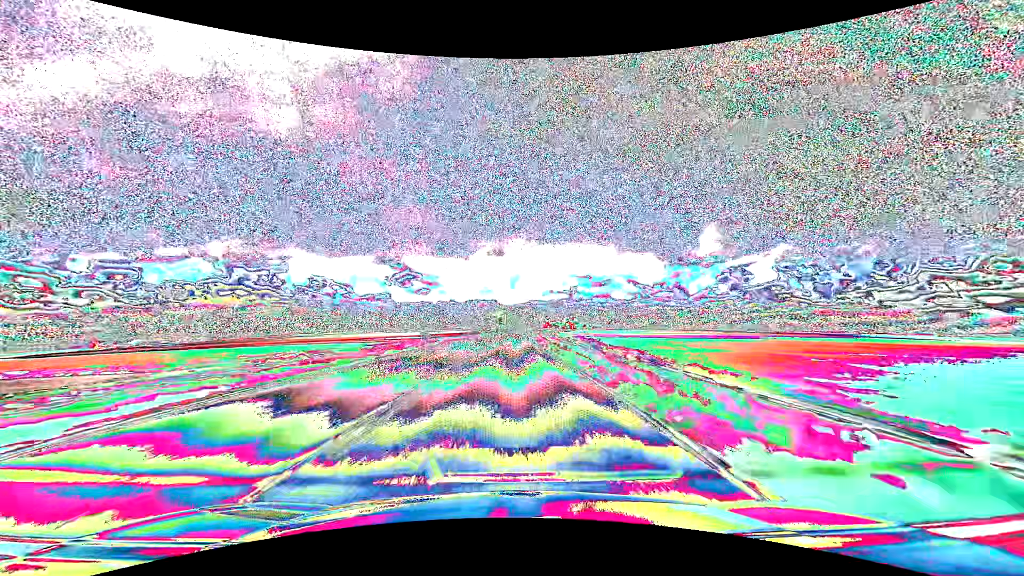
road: primary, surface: asphalt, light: Day
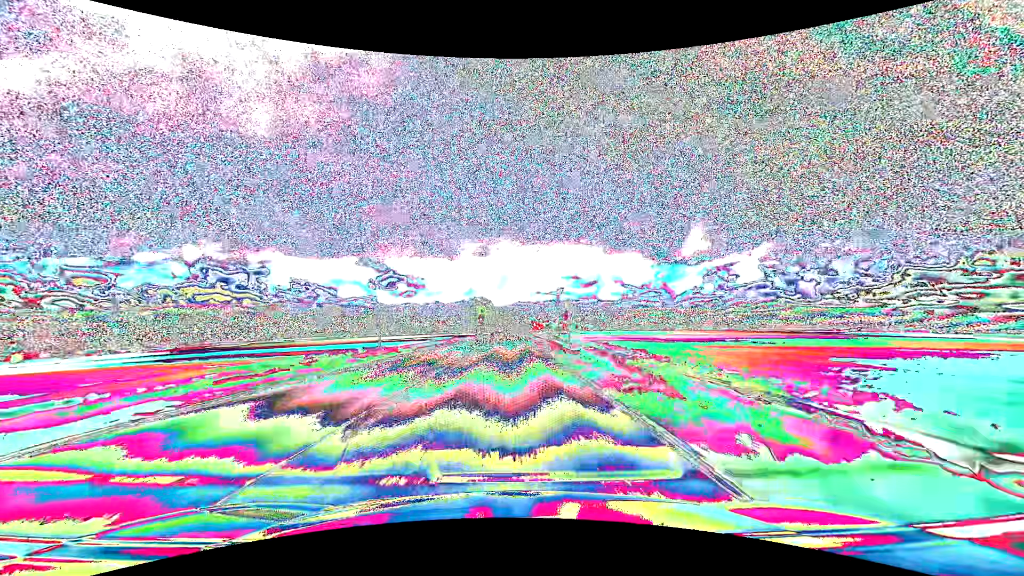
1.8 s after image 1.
(+0.7, +47.4) m; +2°
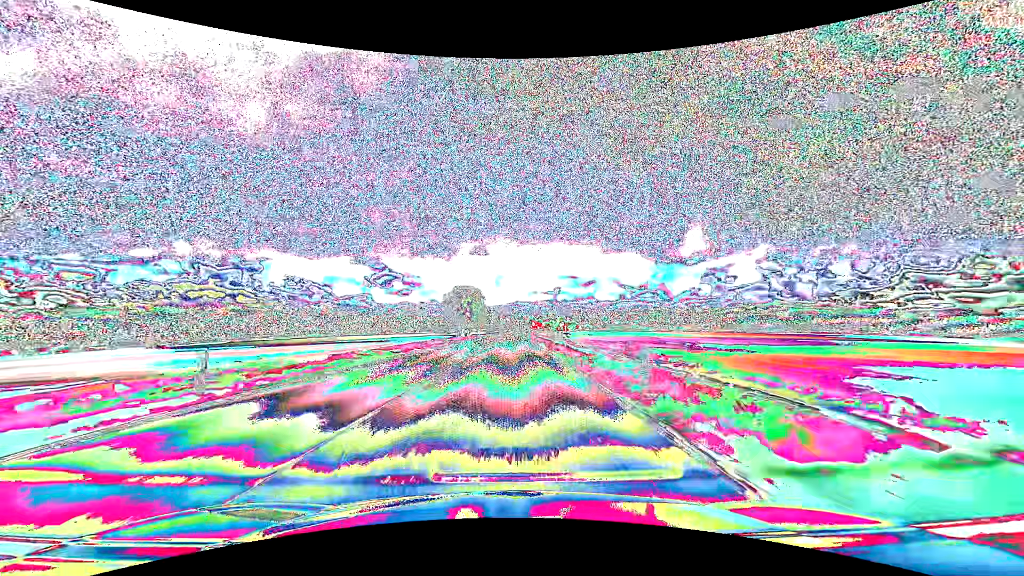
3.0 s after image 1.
(+0.1, +31.6) m; 0°
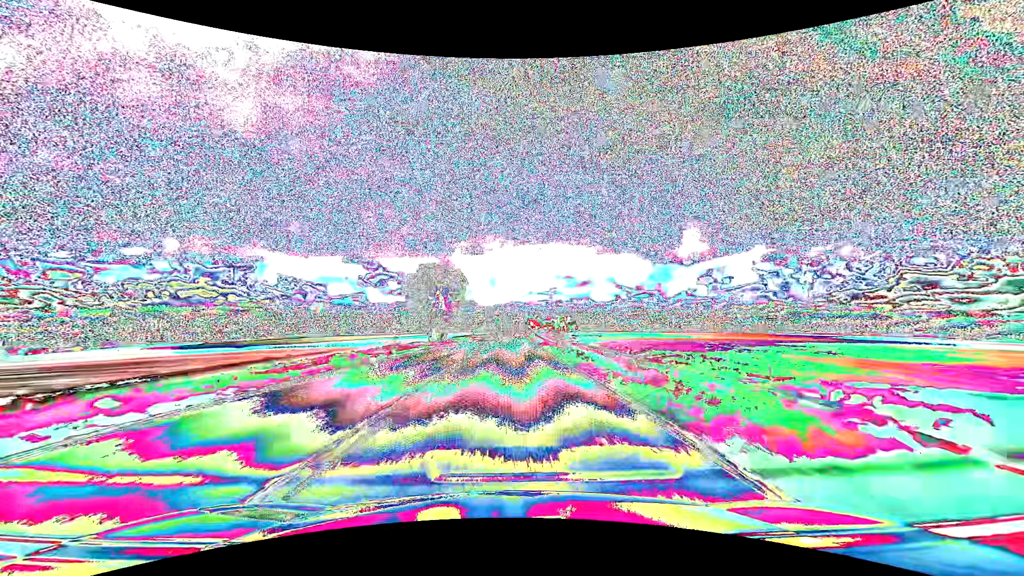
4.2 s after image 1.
(+0.2, +31.6) m; +1°
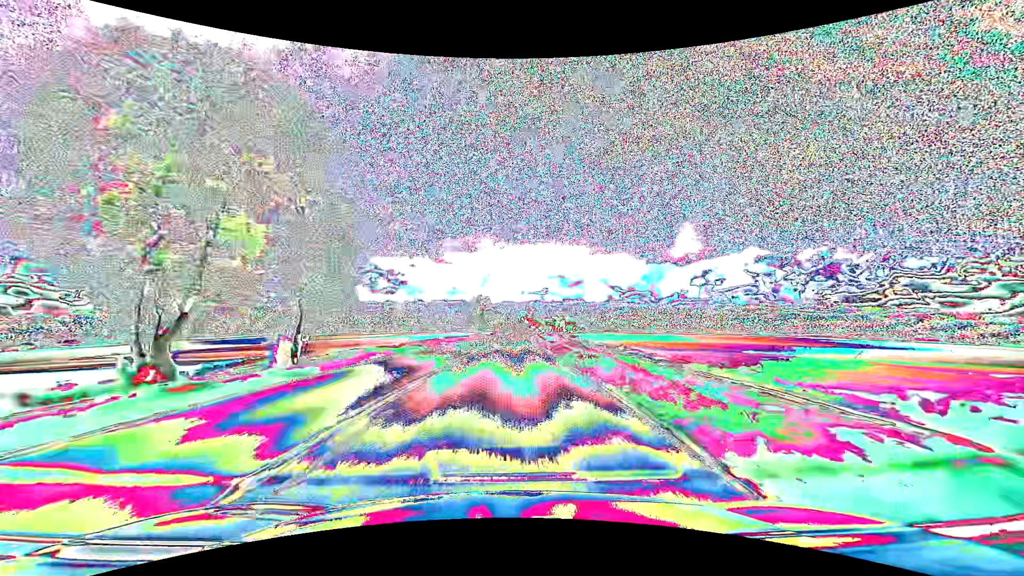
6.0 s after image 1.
(+0.3, +47.4) m; +1°
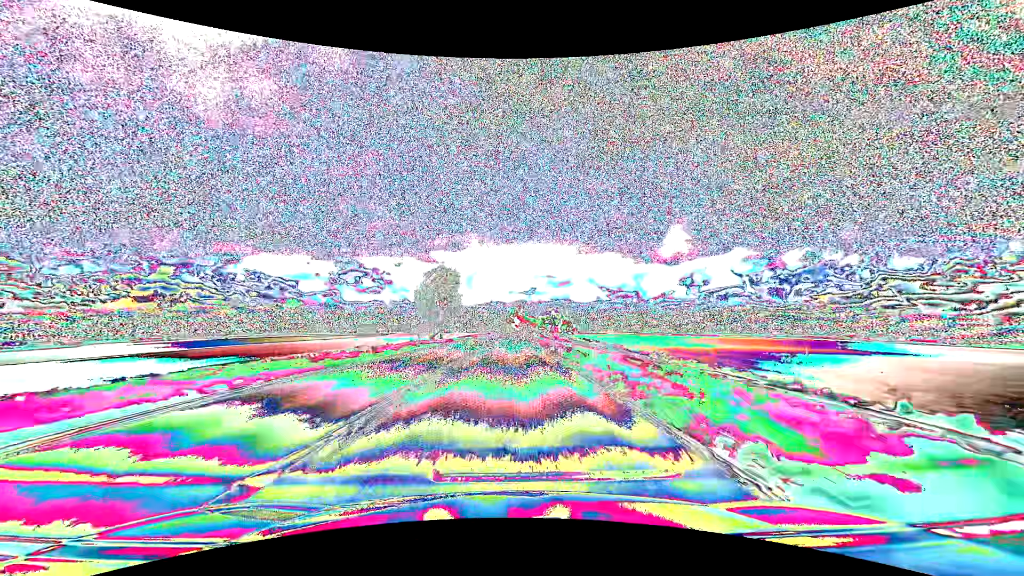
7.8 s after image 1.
(+0.5, +47.4) m; +1°
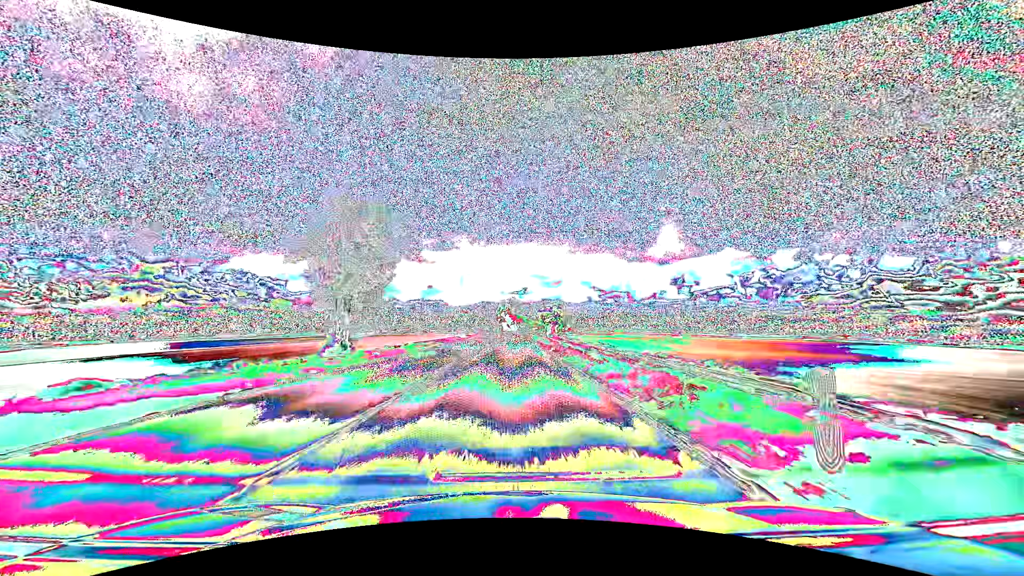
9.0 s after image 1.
(+0.3, +31.6) m; +1°
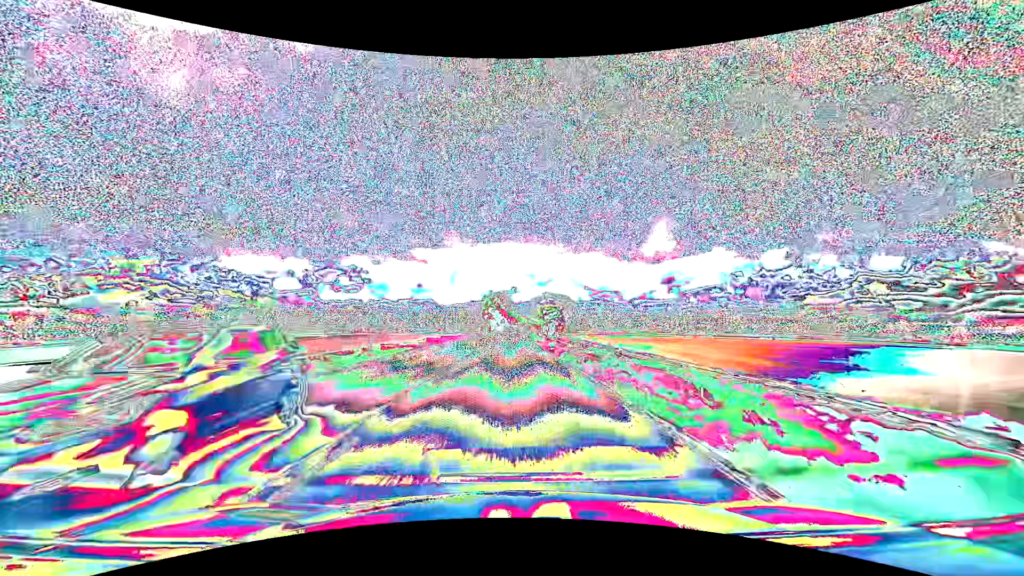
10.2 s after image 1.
(+0.3, +31.6) m; +1°
(0, +10) (0, +20) (0, +30) (0, +40) (+1, +50) (+1, +60) (+1, +70) (+2, +80) (+2, +90) (+2, +100) m
